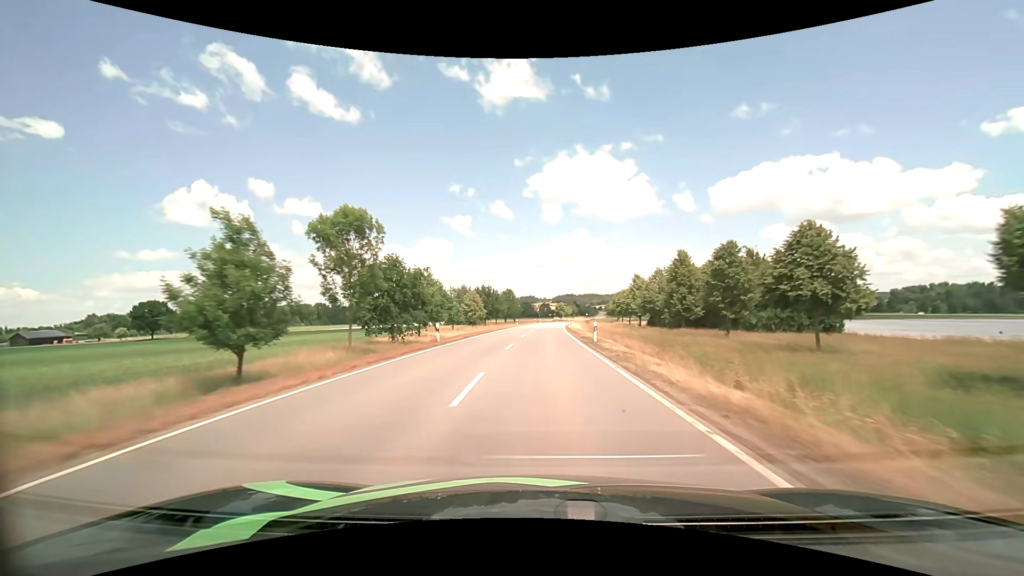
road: tertiary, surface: asphalt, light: Day
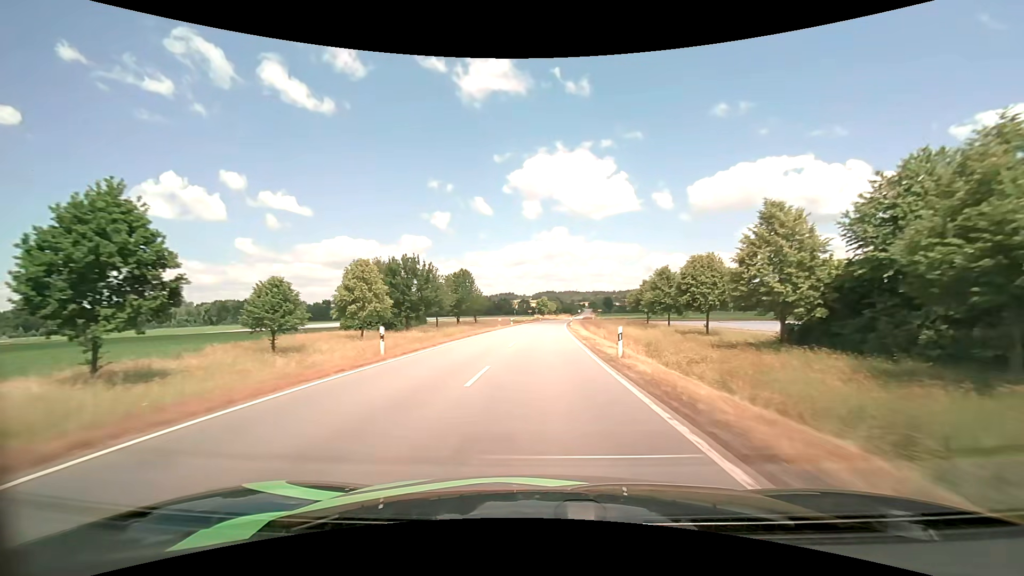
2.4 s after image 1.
(+1.3, +58.6) m; +2°
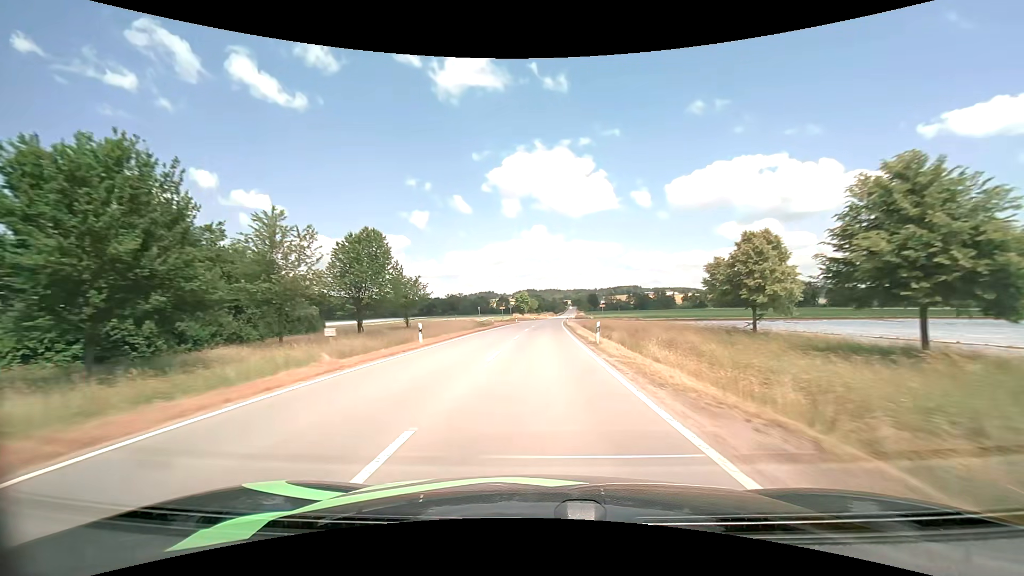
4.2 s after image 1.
(+0.9, +44.2) m; +2°
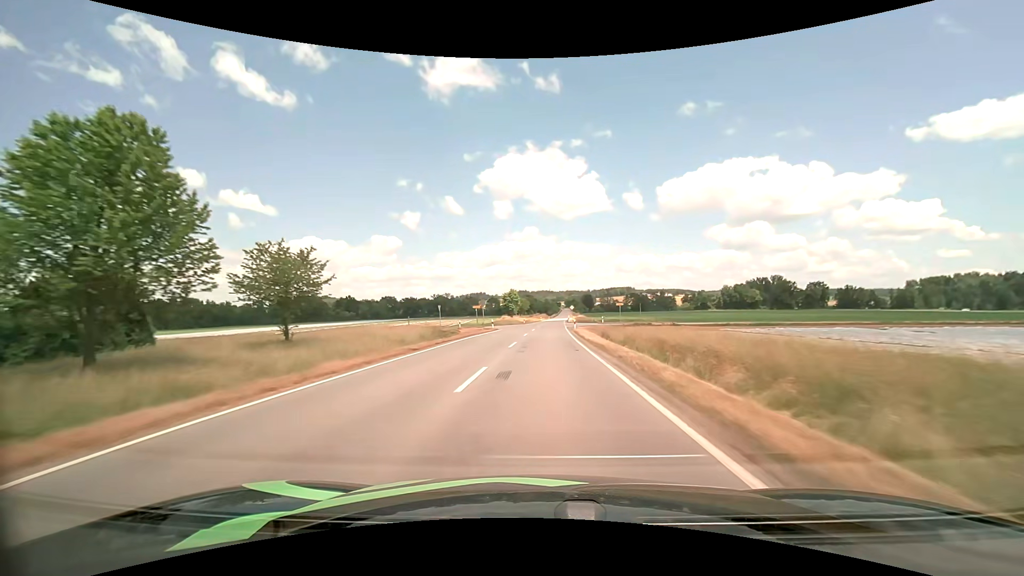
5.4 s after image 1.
(+0.3, +29.8) m; +1°
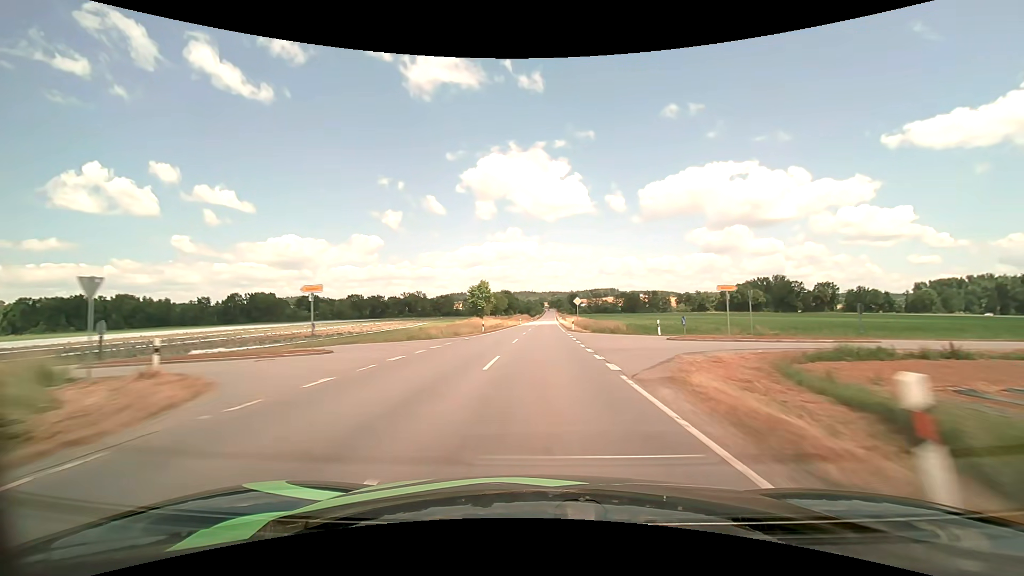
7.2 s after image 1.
(+0.8, +44.9) m; +2°
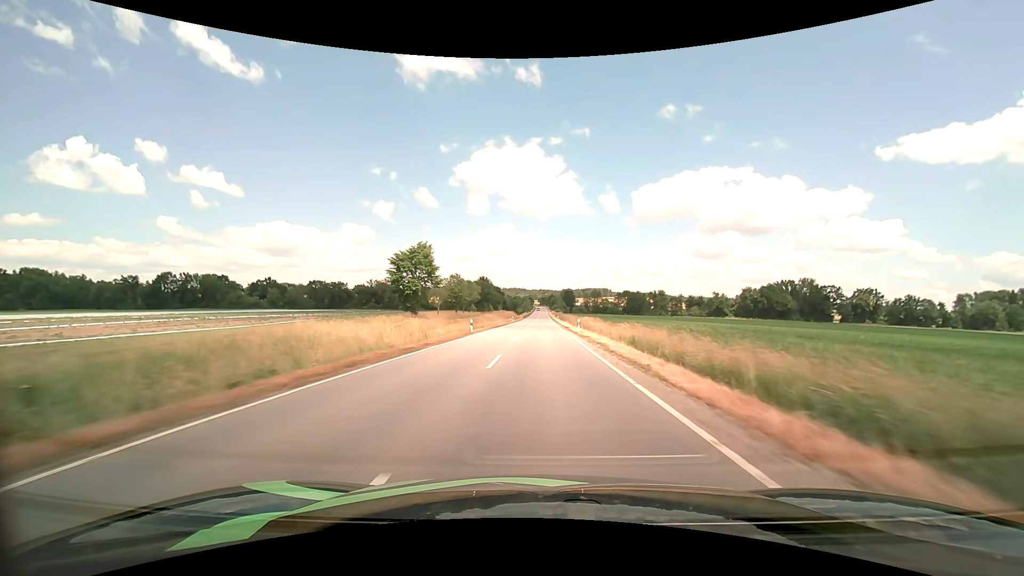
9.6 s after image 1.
(+0.8, +60.8) m; +1°
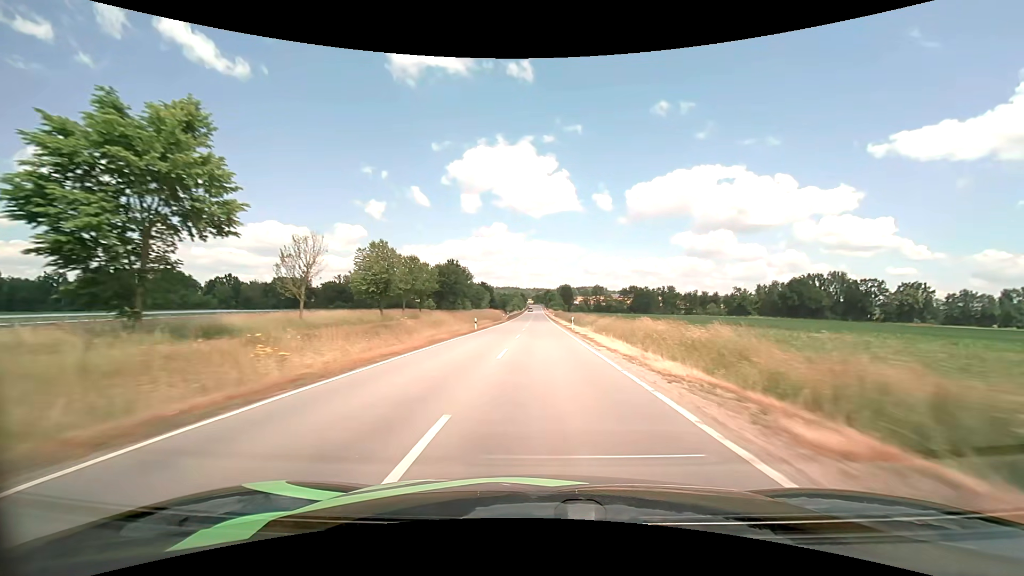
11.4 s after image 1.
(+0.2, +46.3) m; +1°
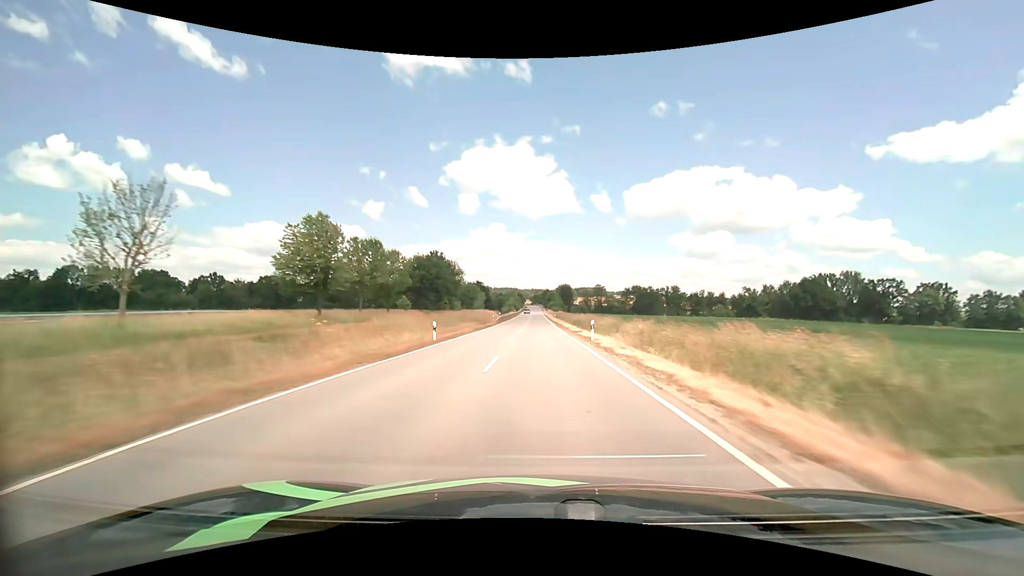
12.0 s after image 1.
(0.0, +15.5) m; 0°
(0, +10) (0, +20) (0, +30) (0, +40) (0, +50) (0, +60) (0, +70) (0, +80) (0, +90) (0, +100) m
